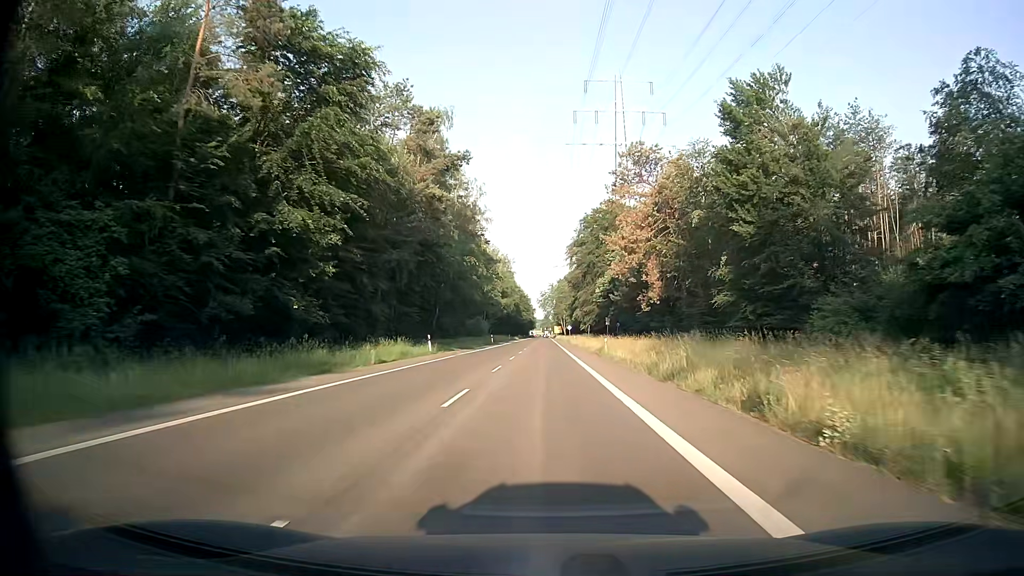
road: secondary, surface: asphalt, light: Day
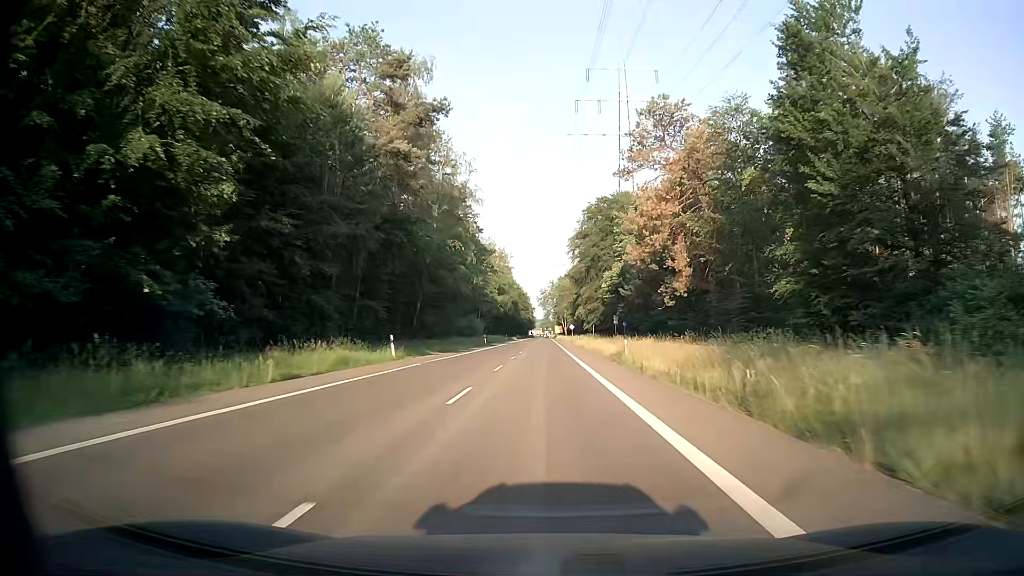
(0.0, +10.9) m; 0°
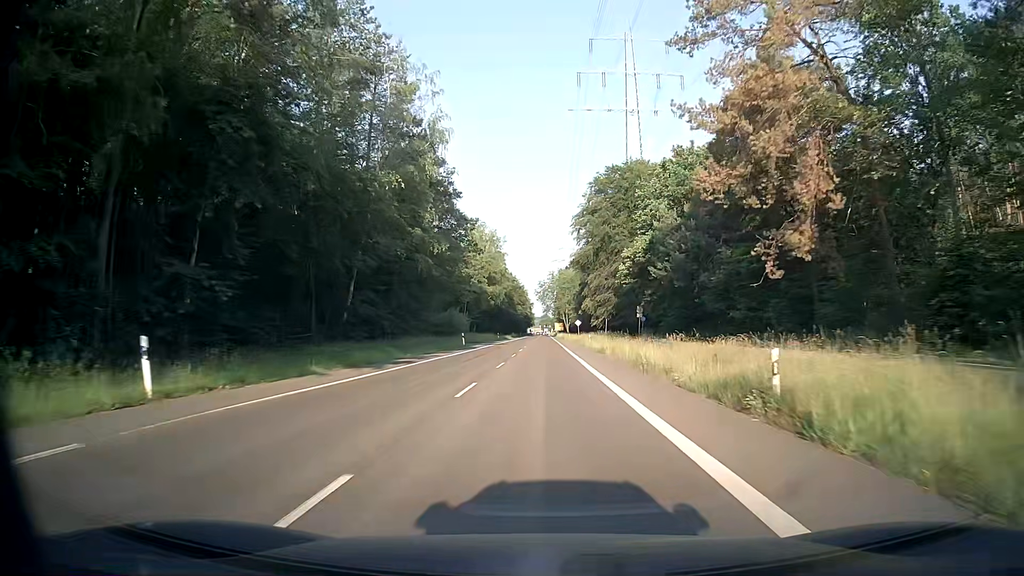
(0.0, +21.8) m; 0°
